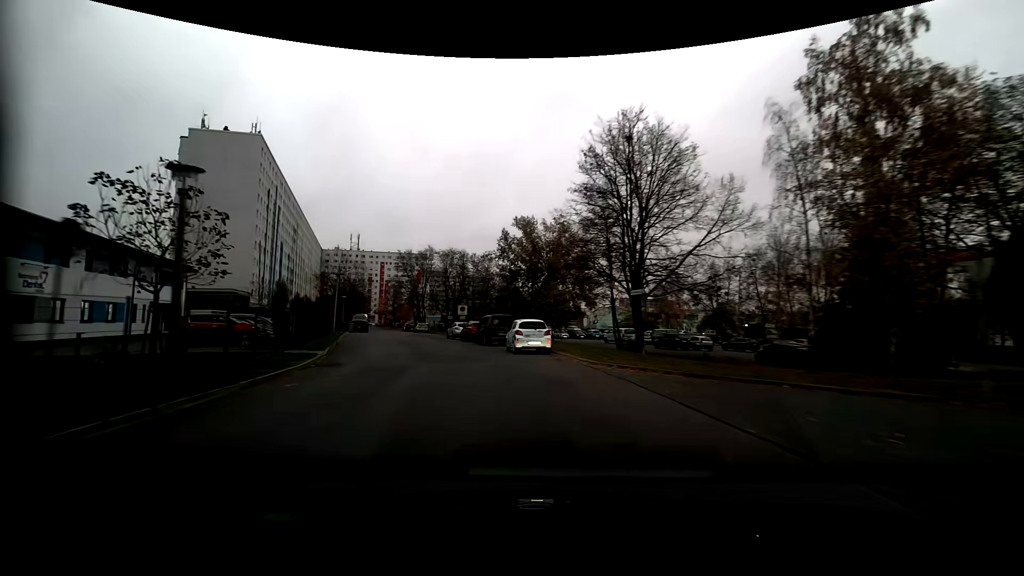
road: residential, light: Day
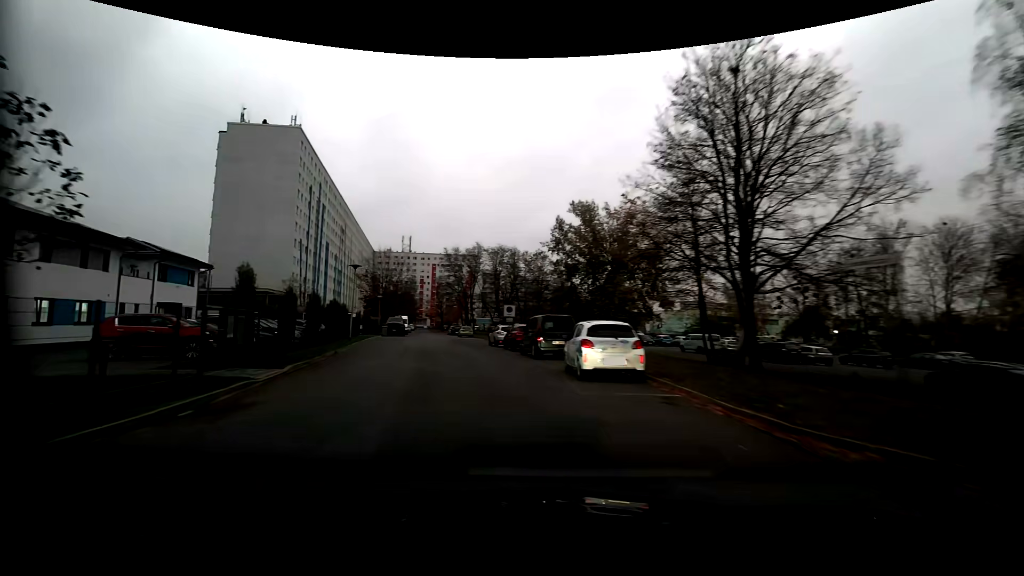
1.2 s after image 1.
(-0.4, +9.0) m; -6°
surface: asphalt
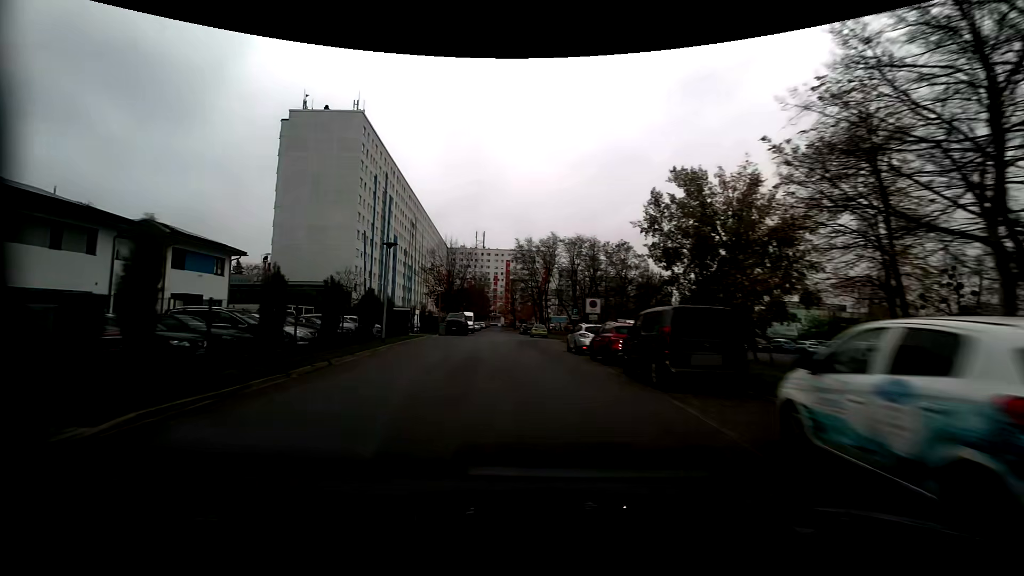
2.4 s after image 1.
(-0.7, +9.3) m; -8°
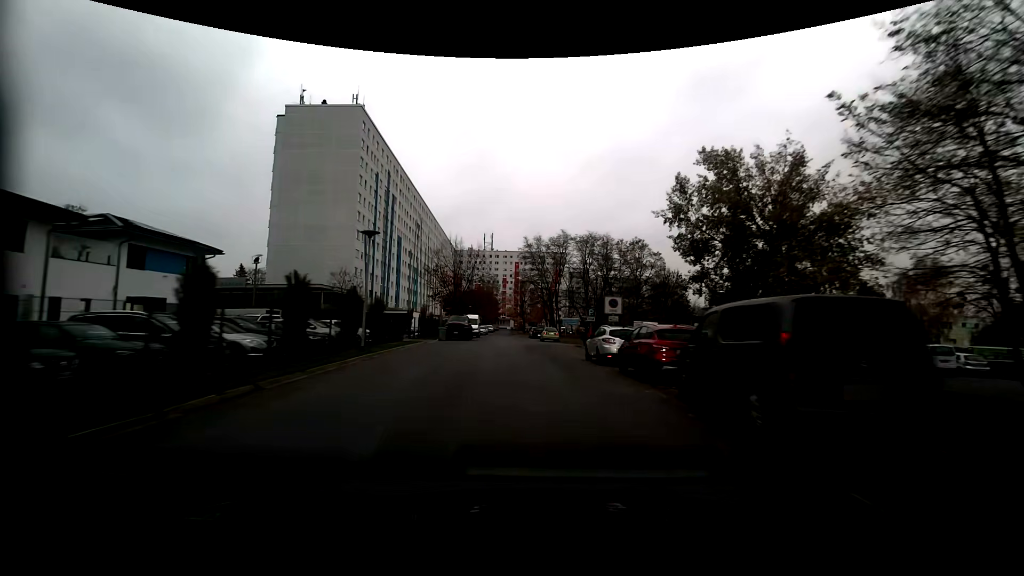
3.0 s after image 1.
(0.0, +4.6) m; -2°
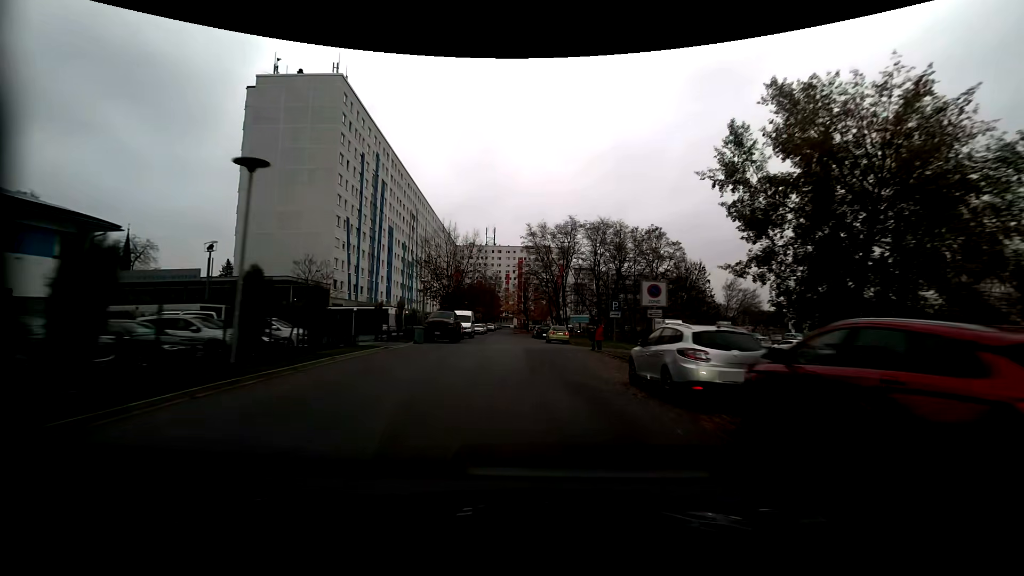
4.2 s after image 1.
(+0.1, +9.3) m; +1°
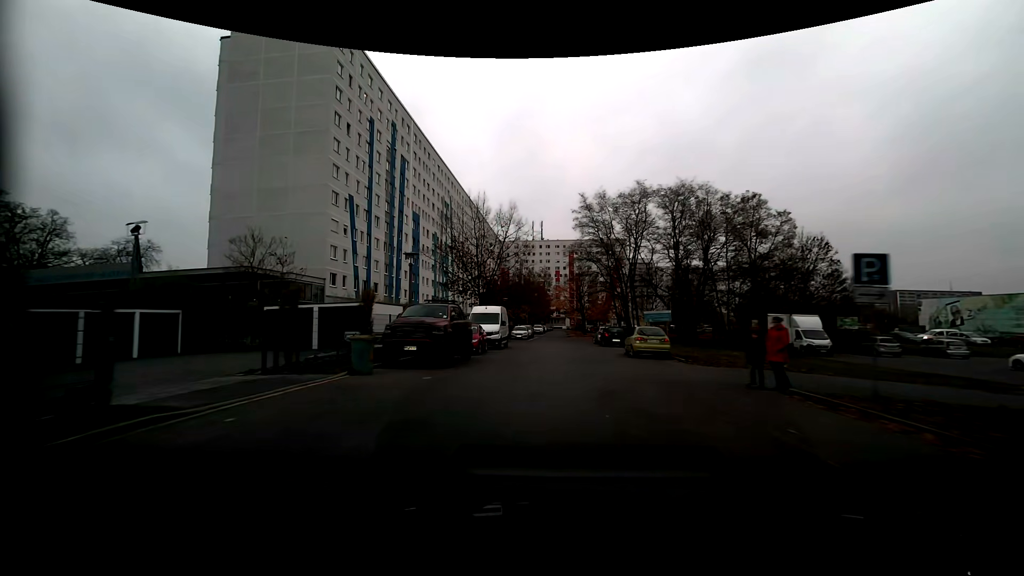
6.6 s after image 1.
(-1.0, +17.0) m; -7°
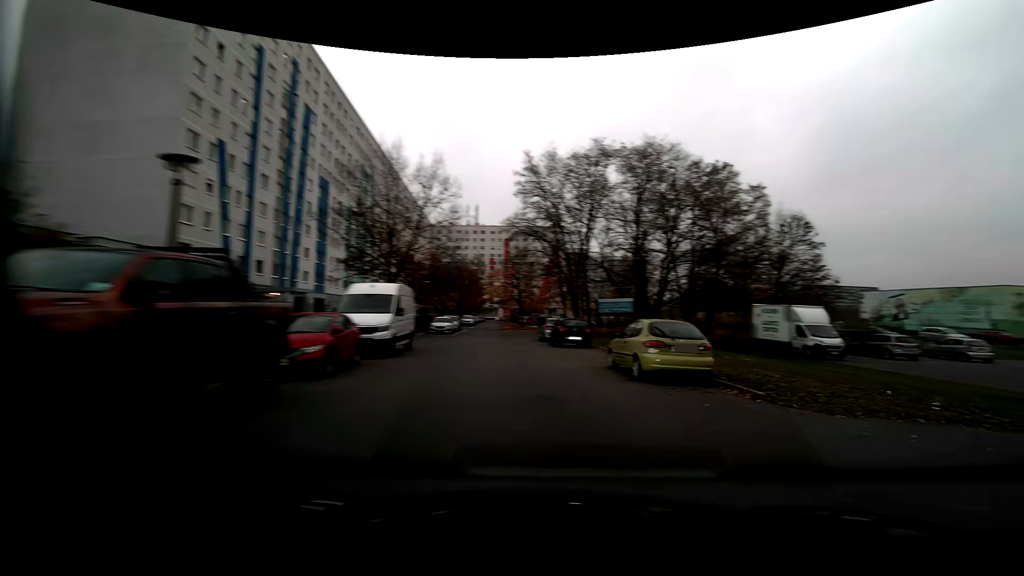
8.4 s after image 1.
(+0.3, +11.3) m; +9°
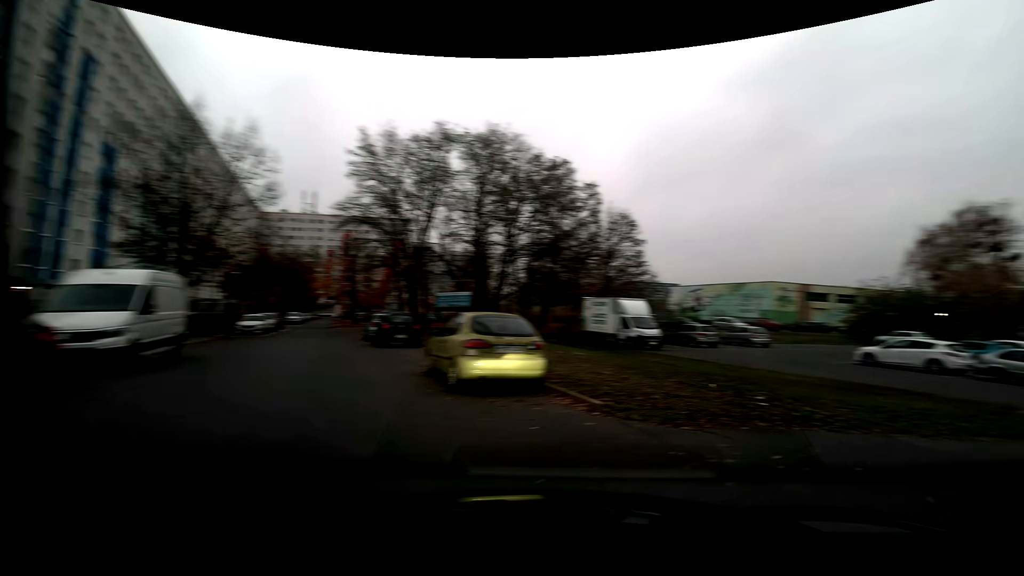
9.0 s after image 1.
(+0.4, +2.7) m; +20°
